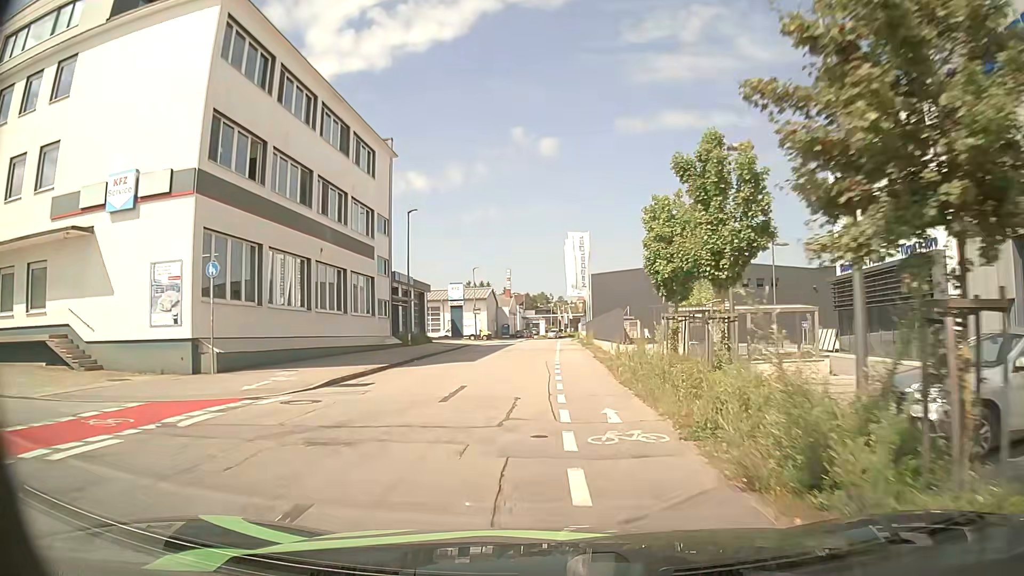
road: residential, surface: asphalt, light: Day
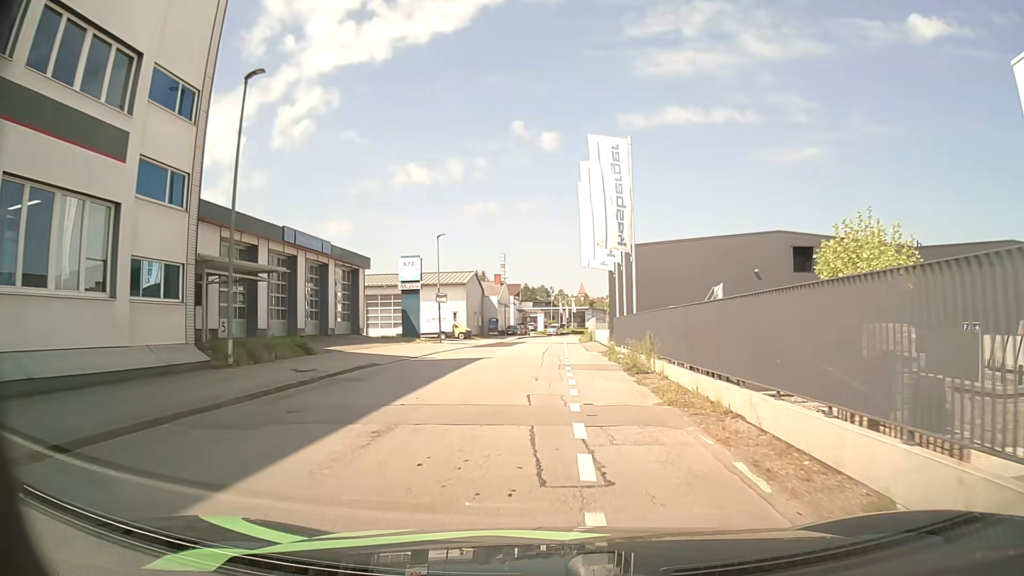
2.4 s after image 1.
(-0.2, +23.6) m; 0°
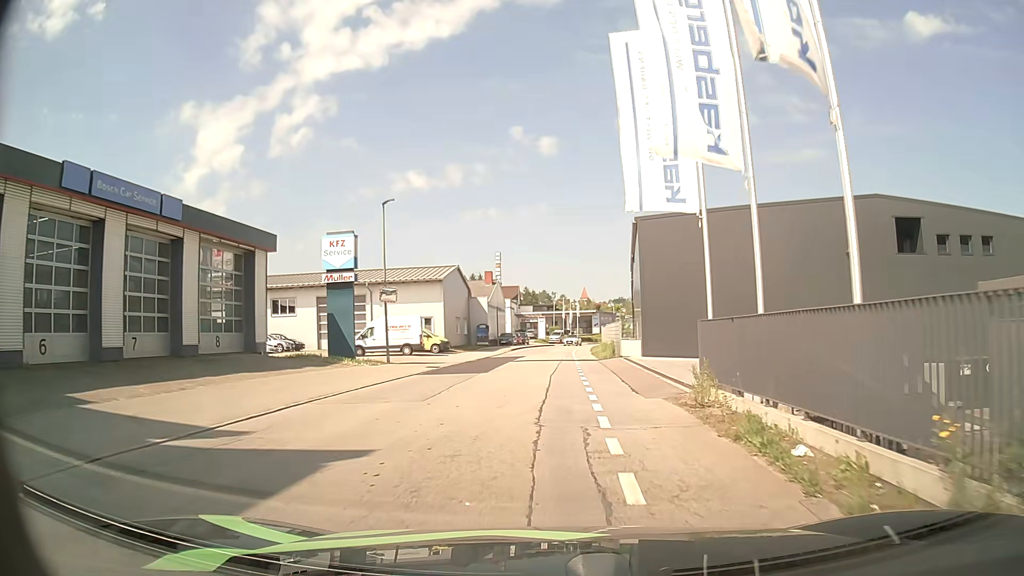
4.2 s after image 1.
(-0.1, +16.8) m; 0°
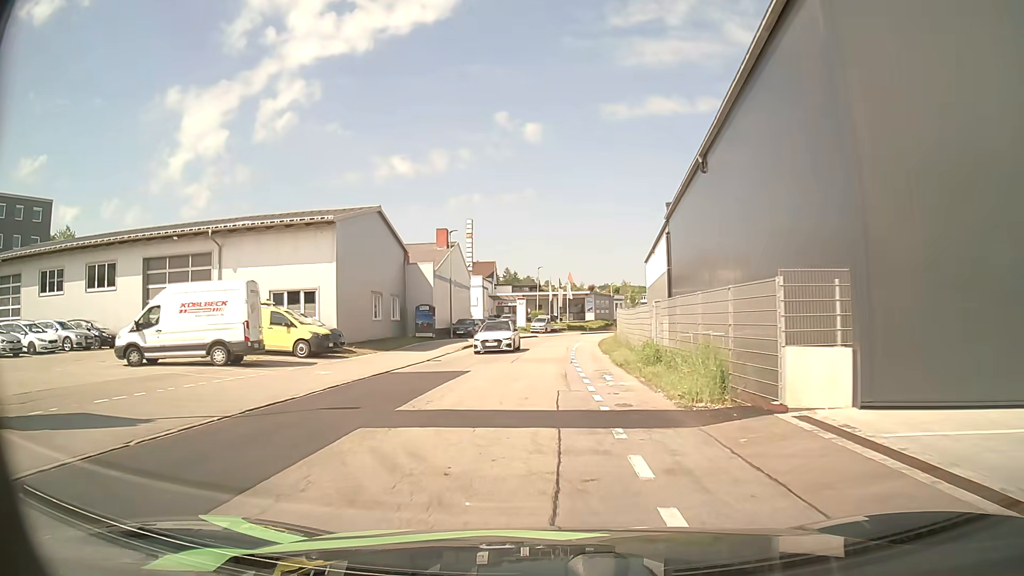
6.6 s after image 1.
(0.0, +25.6) m; +1°
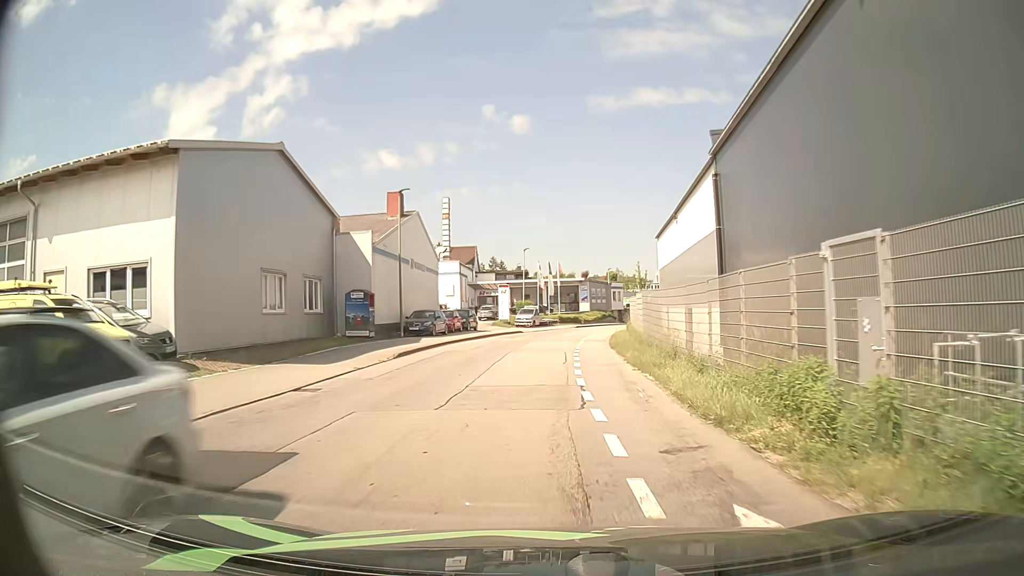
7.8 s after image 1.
(+0.1, +13.5) m; +1°
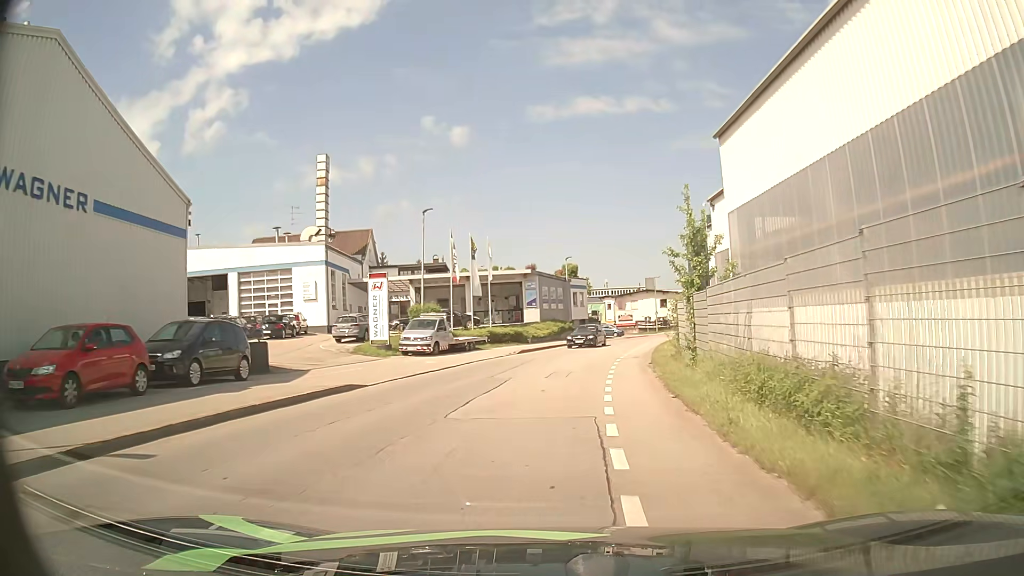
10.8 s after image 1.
(+1.1, +32.8) m; +4°
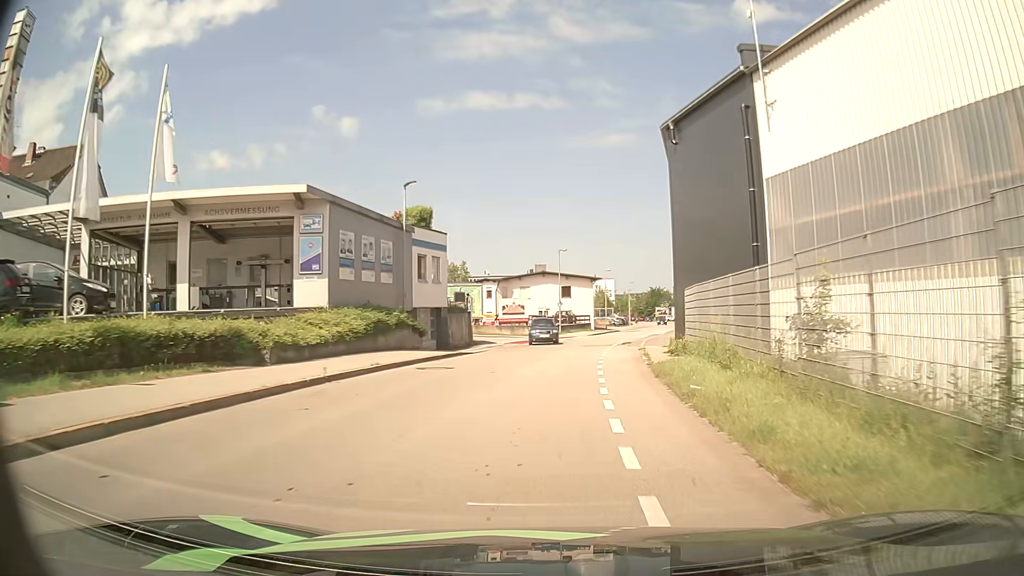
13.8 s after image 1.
(+3.1, +32.5) m; +10°
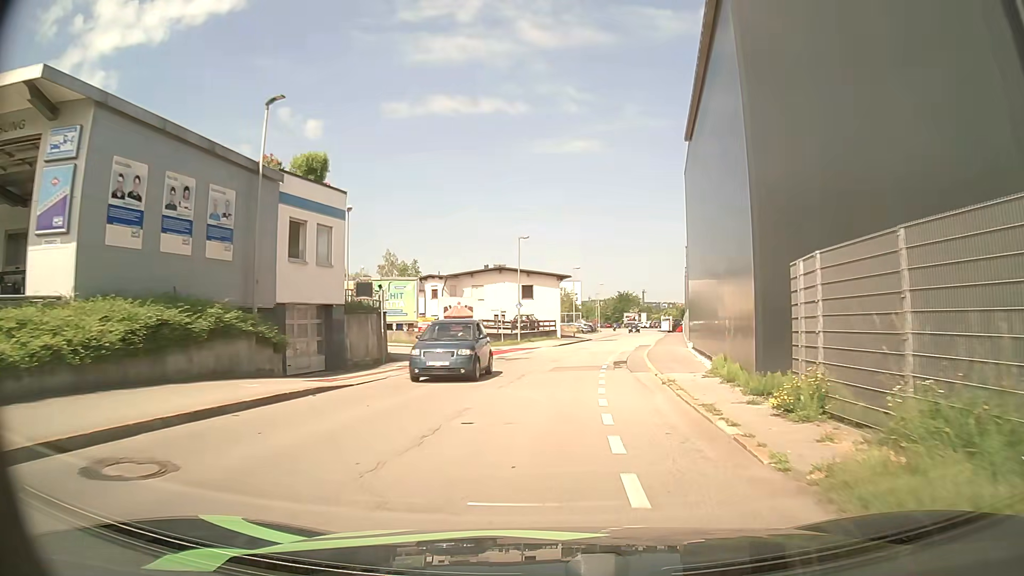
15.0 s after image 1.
(+0.3, +13.4) m; +3°
(0, +10) (+1, +20) (+2, +30) (+4, +40) (+6, +50) (+8, +59) (+10, +69) (+12, +79) (+13, +89) (+15, +99) m
